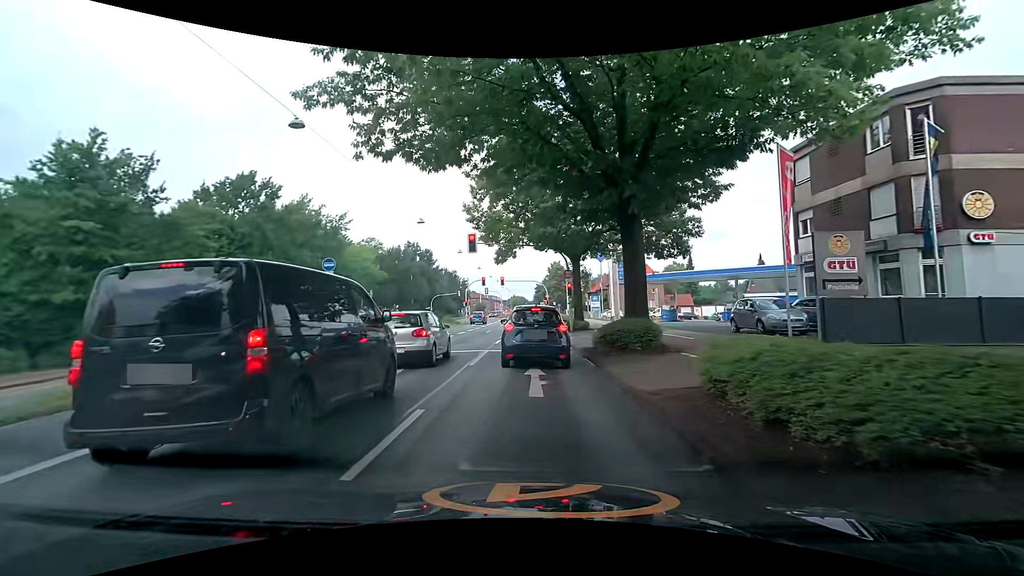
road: primary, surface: asphalt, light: Day
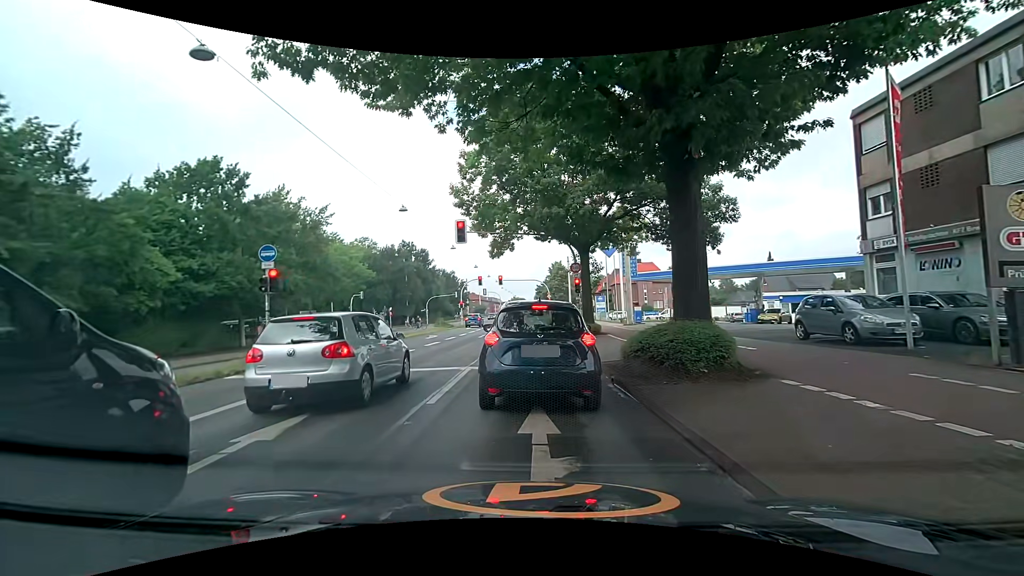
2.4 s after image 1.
(-0.1, +5.0) m; 0°
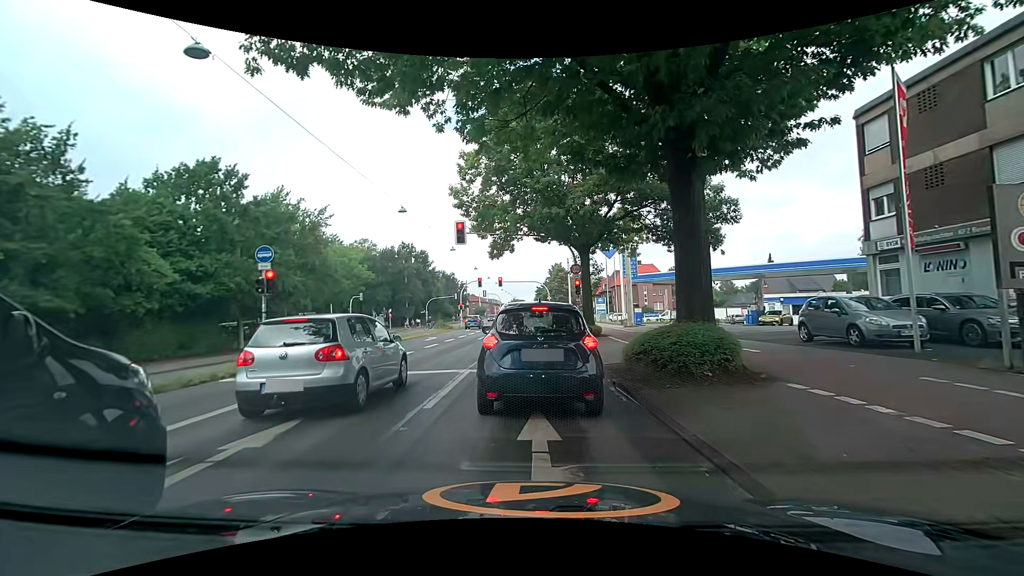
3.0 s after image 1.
(0.0, +0.2) m; 0°
